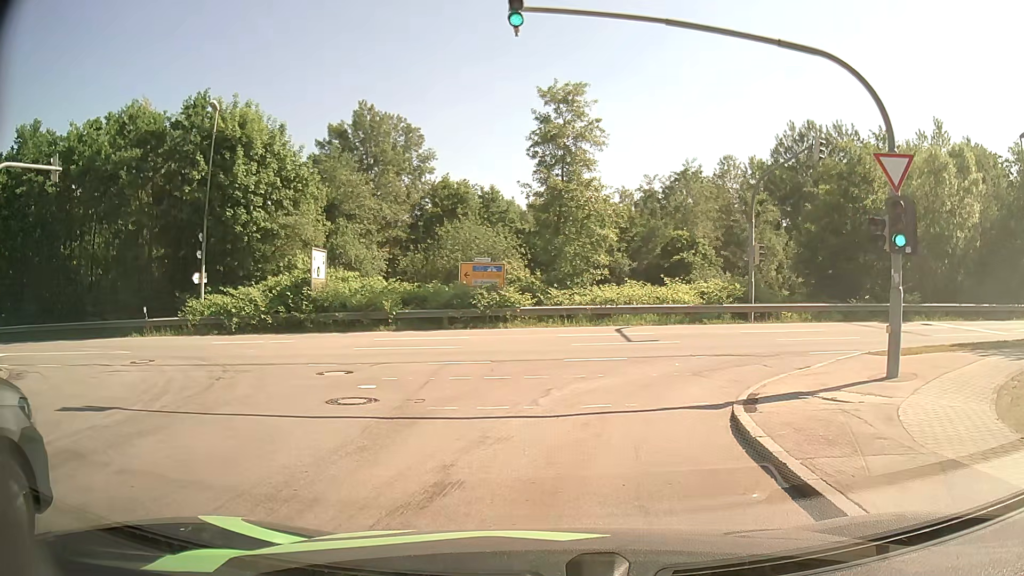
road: residential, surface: asphalt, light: Day
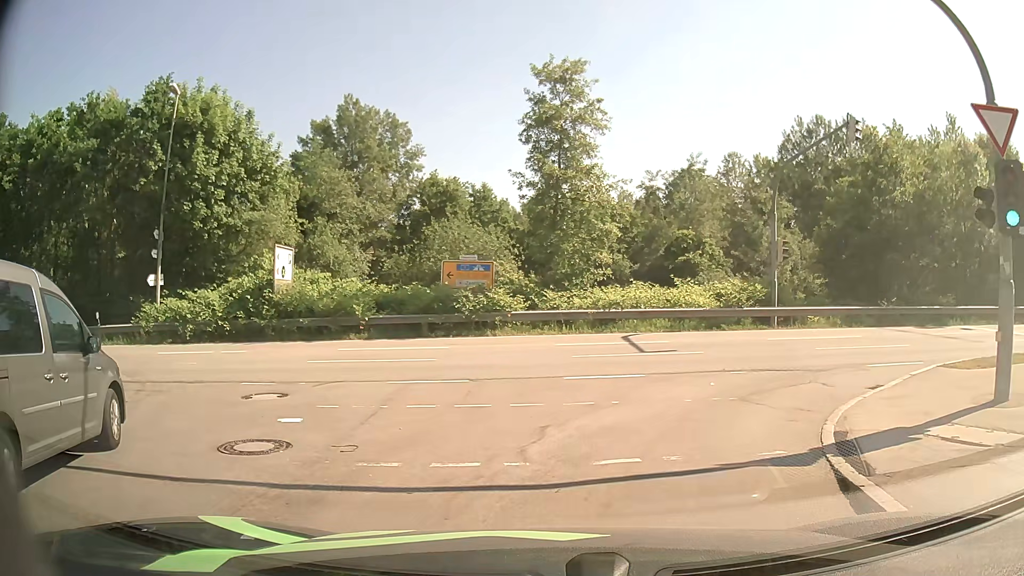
(+0.1, +3.6) m; +2°
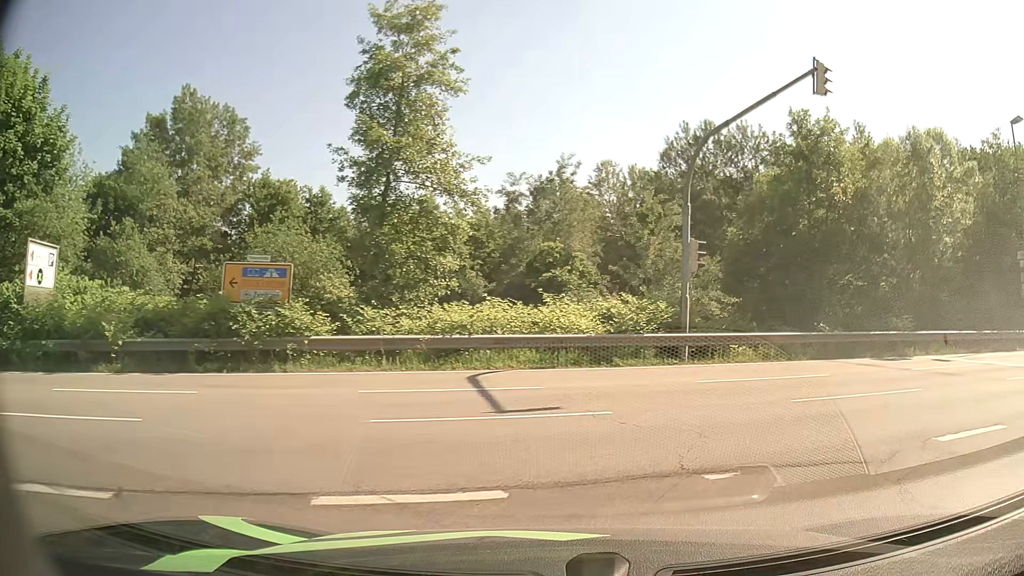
(+0.4, +7.2) m; +11°
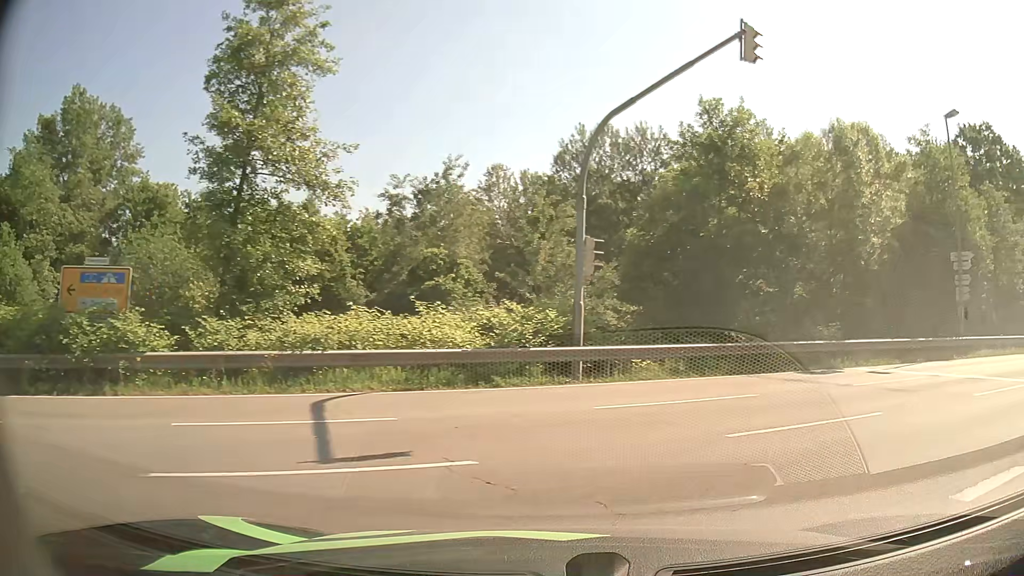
(+0.2, +2.6) m; +8°
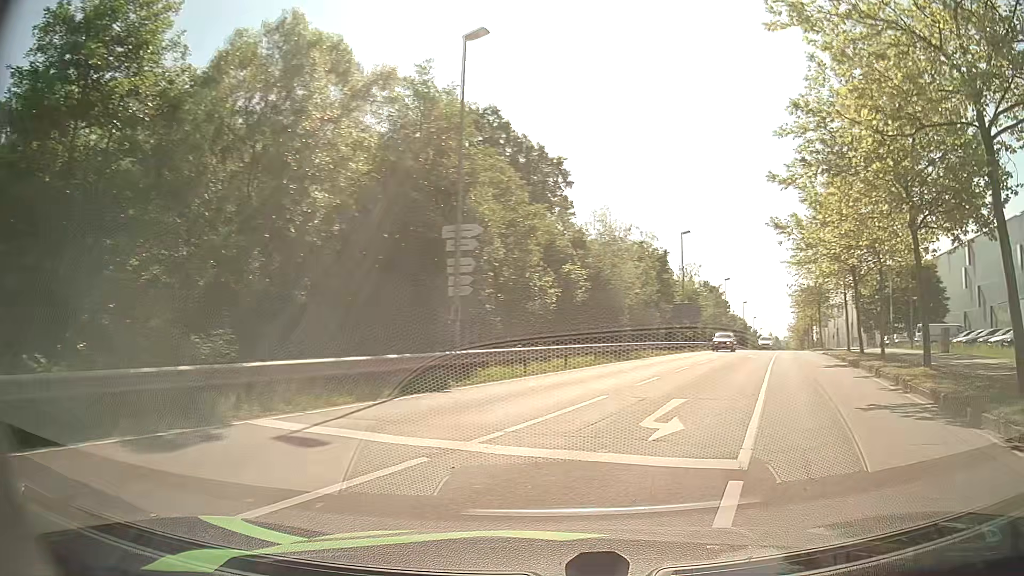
(+3.9, +9.0) m; +48°
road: secondary
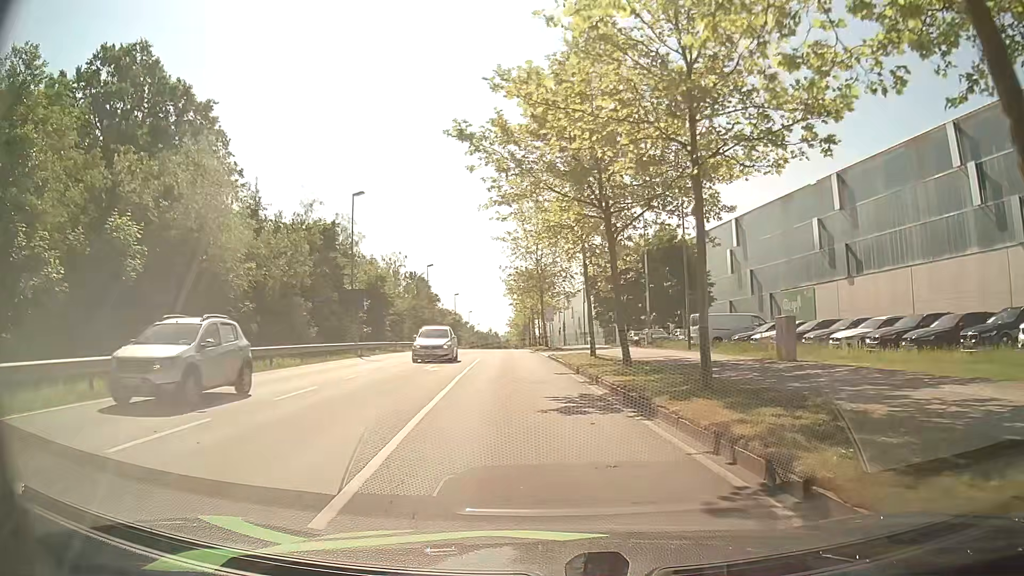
(+5.6, +15.0) m; +25°
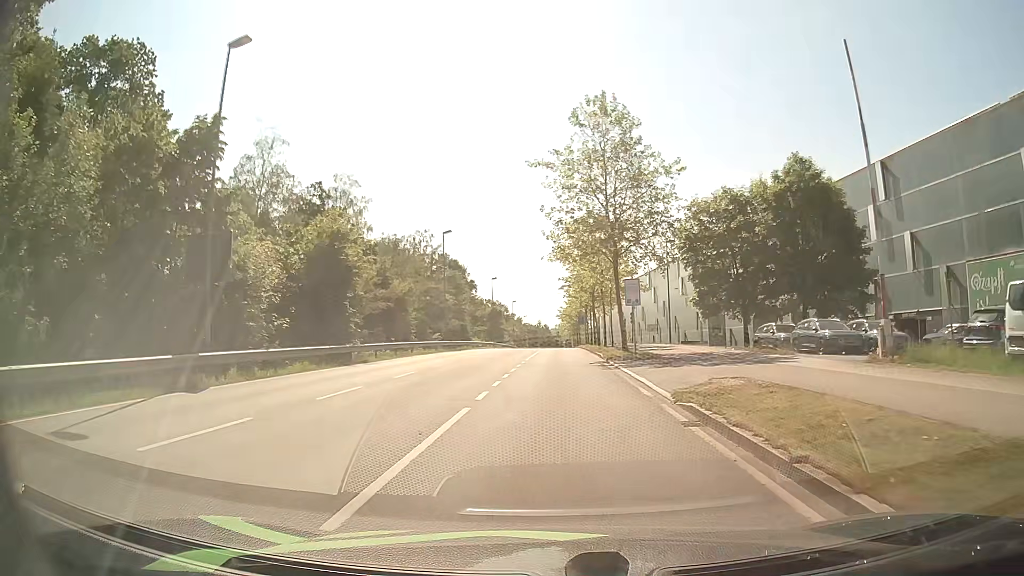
(-1.6, +24.4) m; -6°
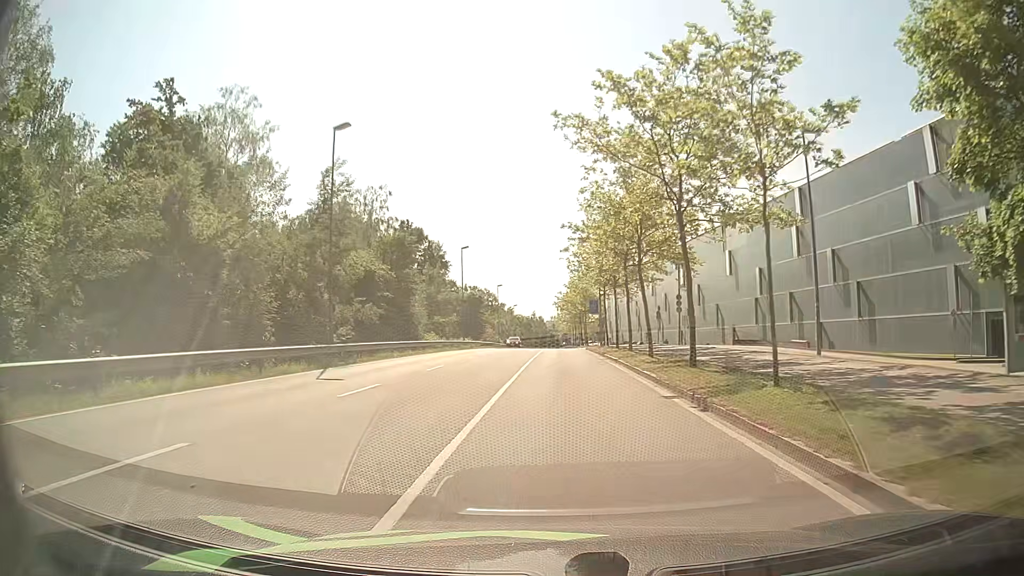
(+0.2, +30.2) m; +1°
(0, +10) (0, +20) (0, +30) (0, +40) (+1, +50) (+1, +60) (+1, +70) (+1, +80) (+1, +90) (+1, +100) m
